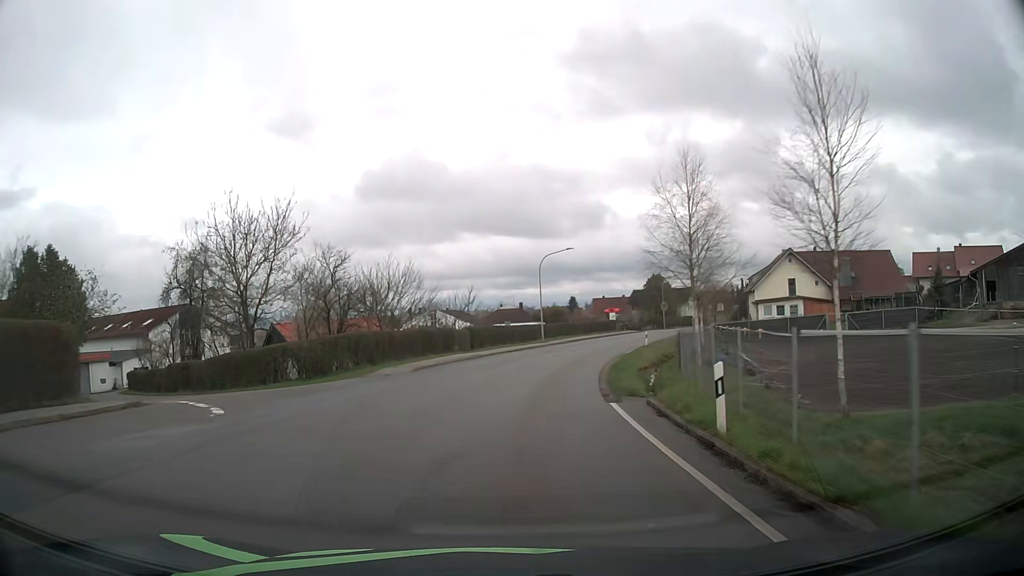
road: tertiary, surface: asphalt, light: Day
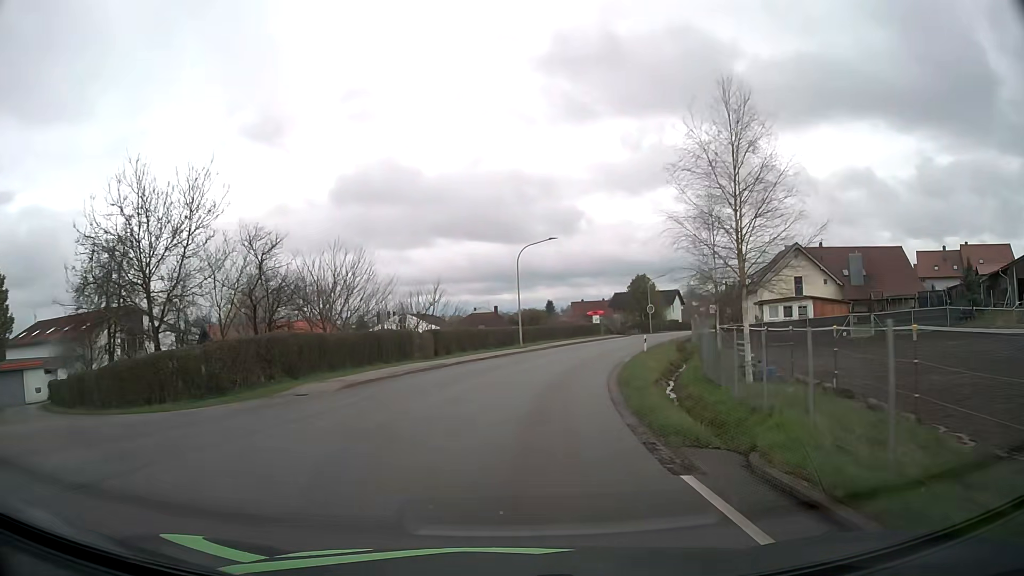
(+0.1, +7.6) m; +2°
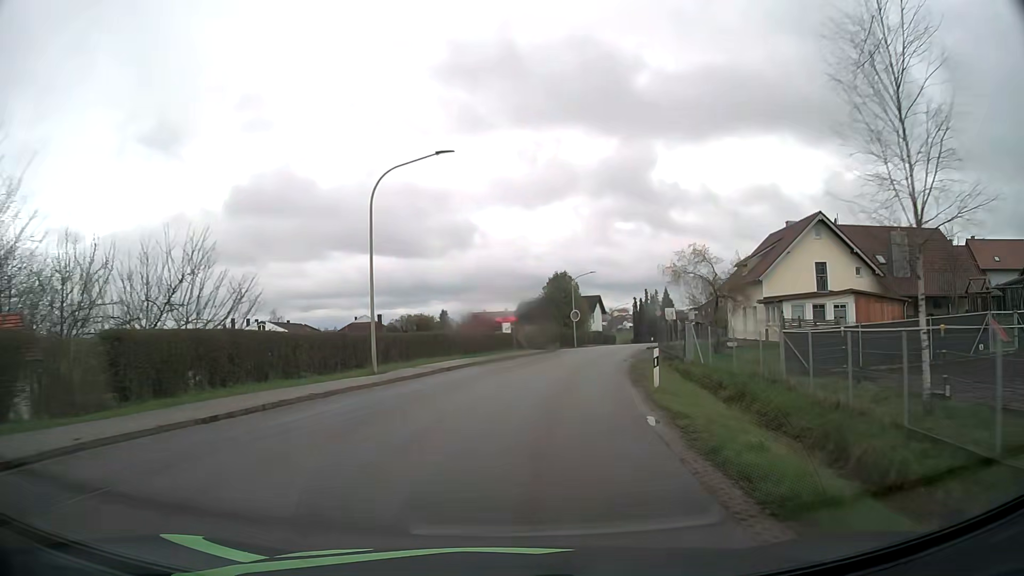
(+1.6, +23.0) m; +9°
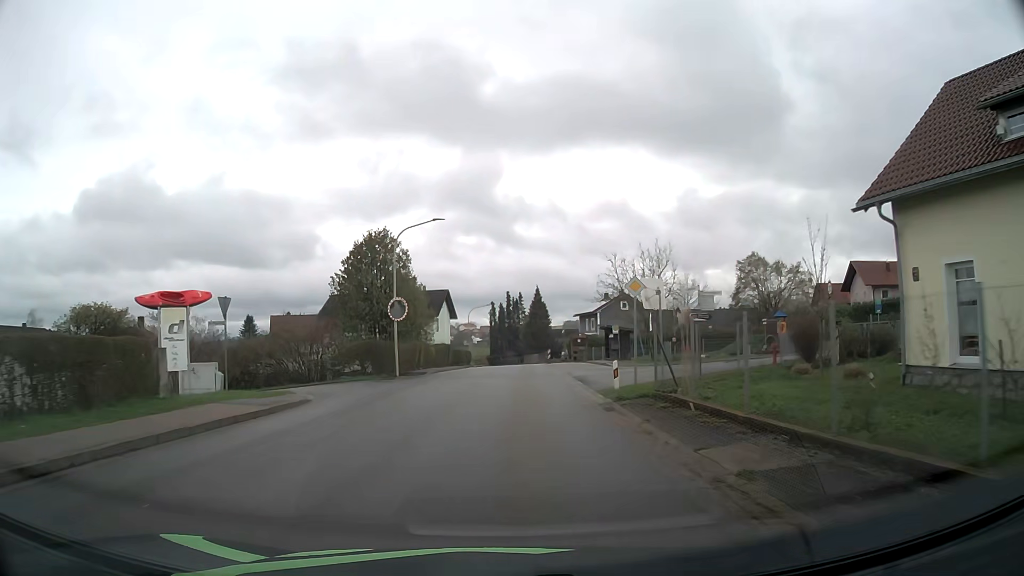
(+4.7, +37.8) m; +13°
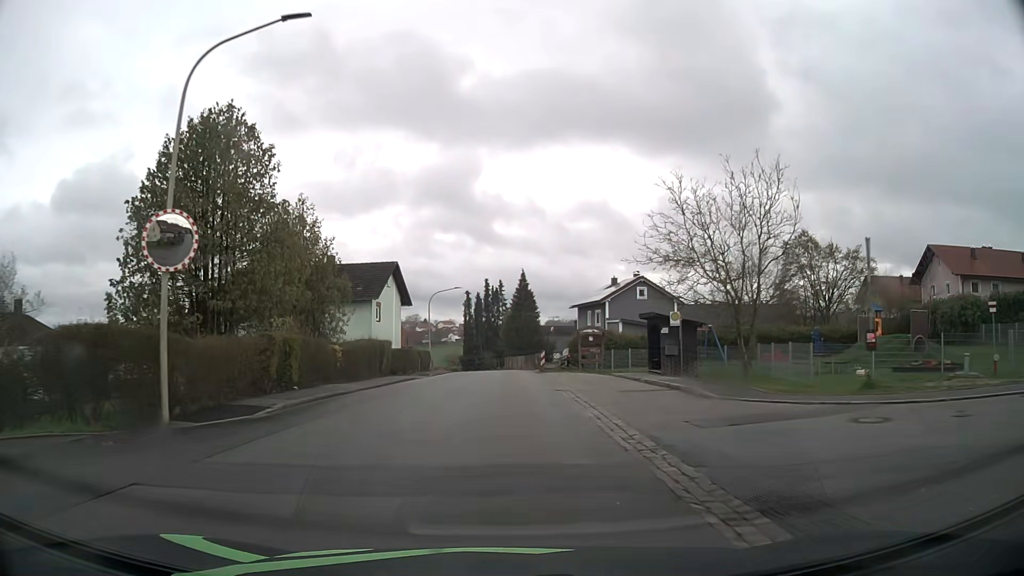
(+0.6, +22.6) m; +2°
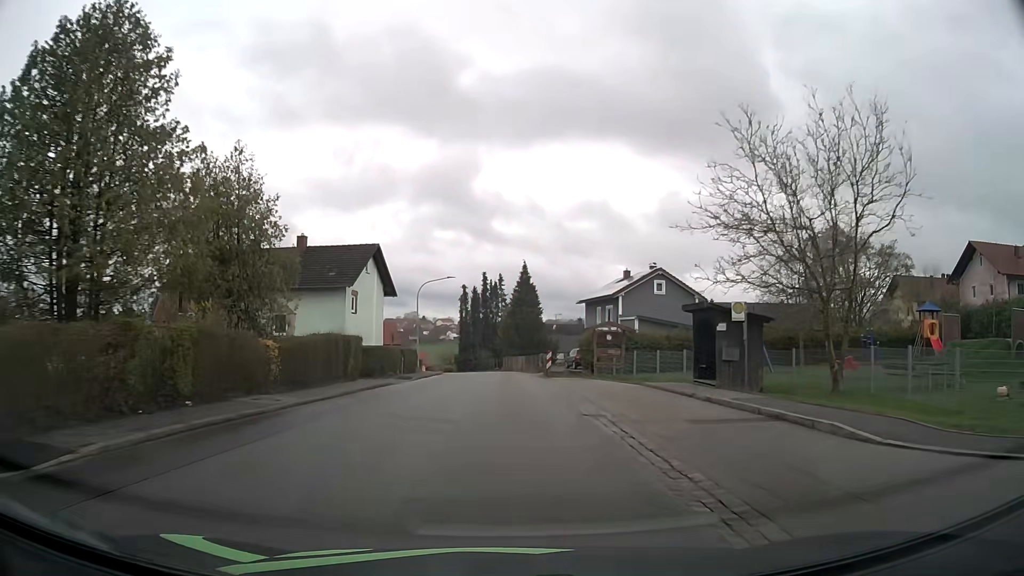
(0.0, +7.6) m; 0°
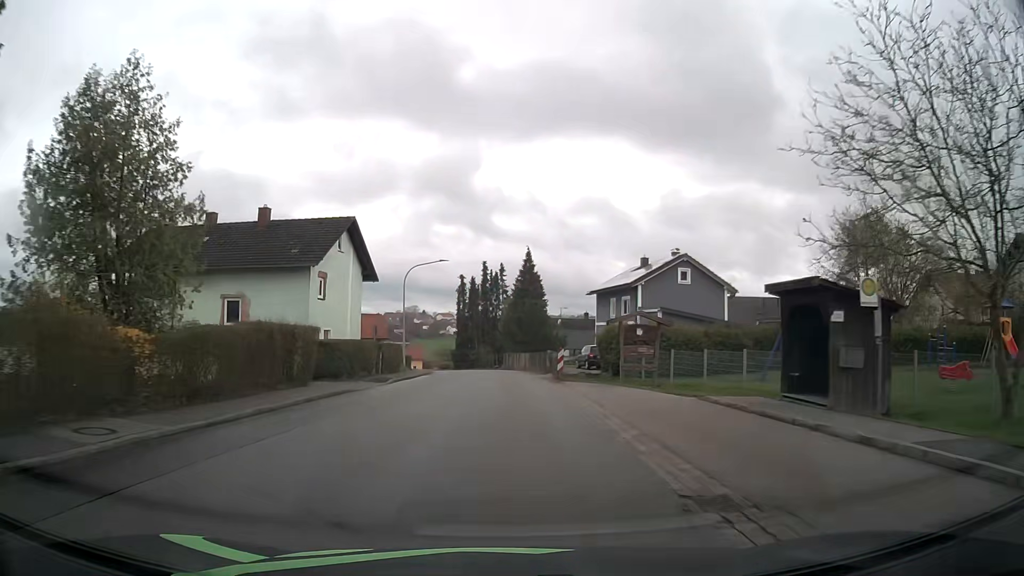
(0.0, +7.5) m; 0°
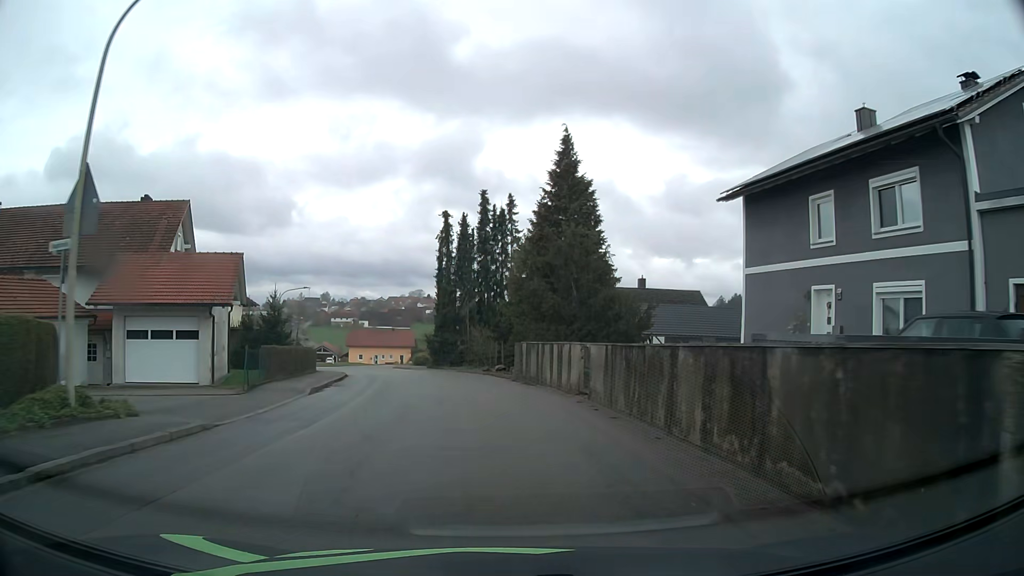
(-0.1, +35.8) m; 0°
(0, +10) (-1, +20) (-2, +30) (-5, +40) (-8, +49) (-13, +58) (-17, +67) (-23, +75) (-28, +84) (-33, +92) m
